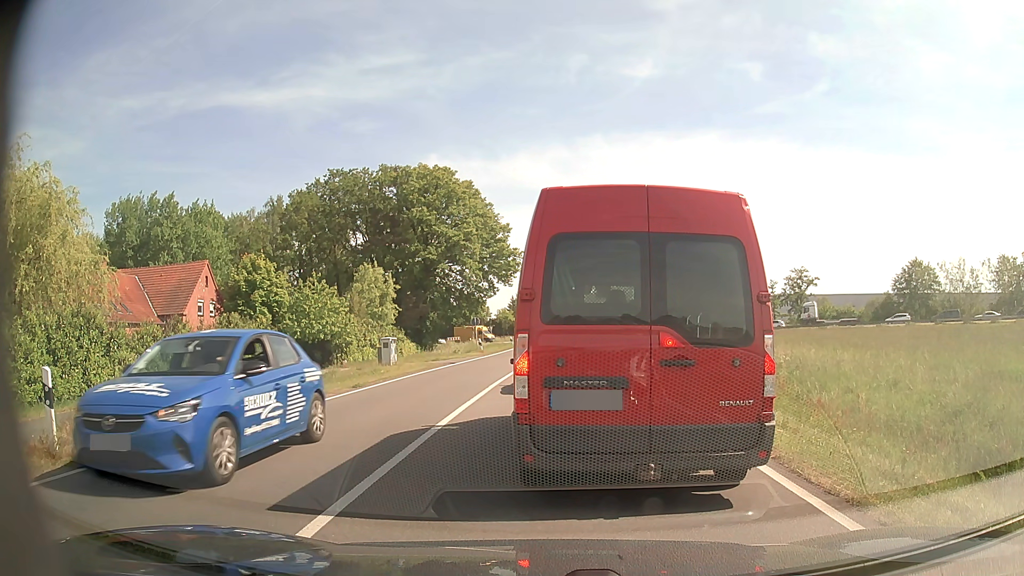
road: tertiary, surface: asphalt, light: Day
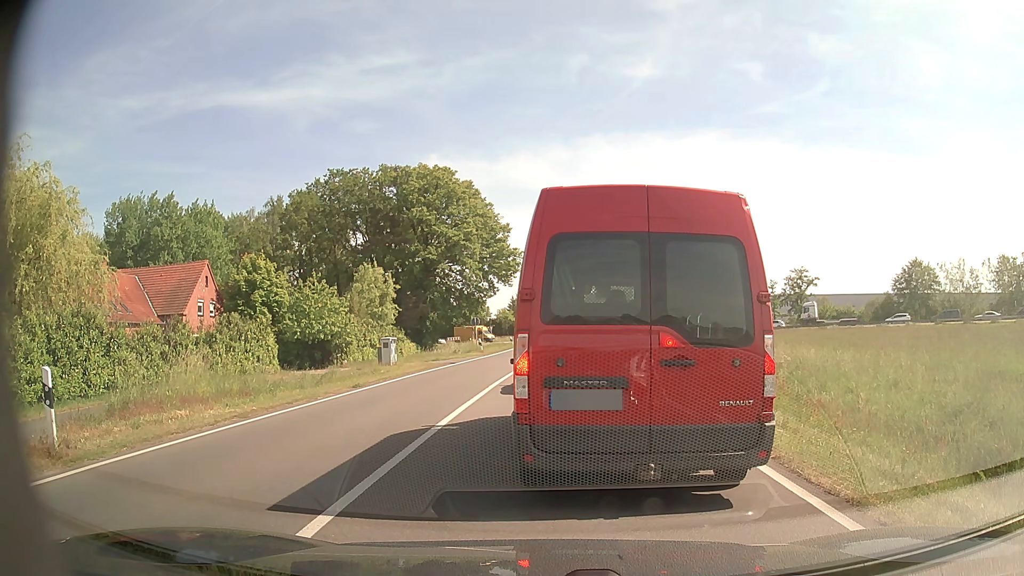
(0.0, 0.0) m; 0°
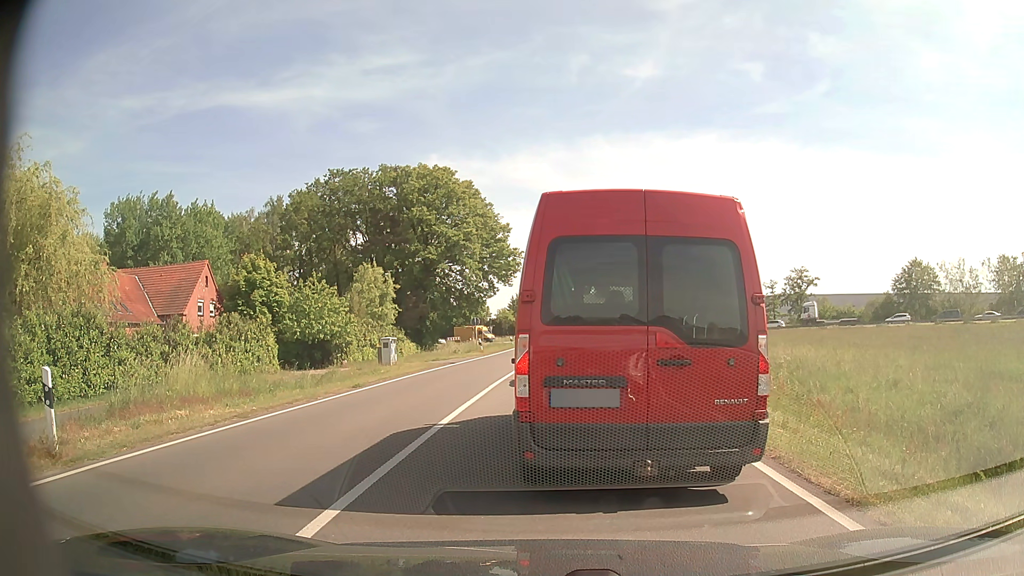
(0.0, 0.0) m; 0°
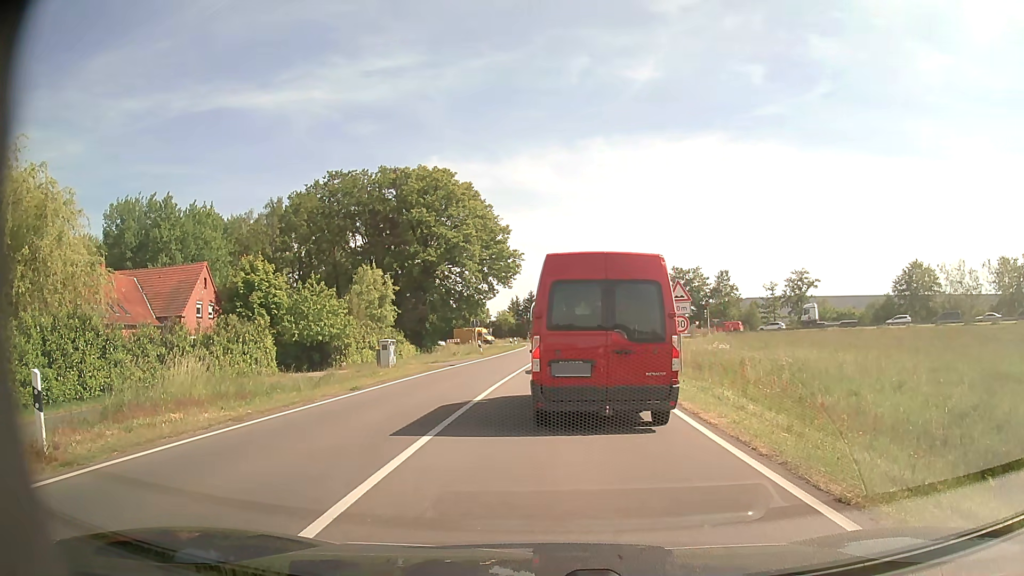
(0.0, +0.2) m; 0°
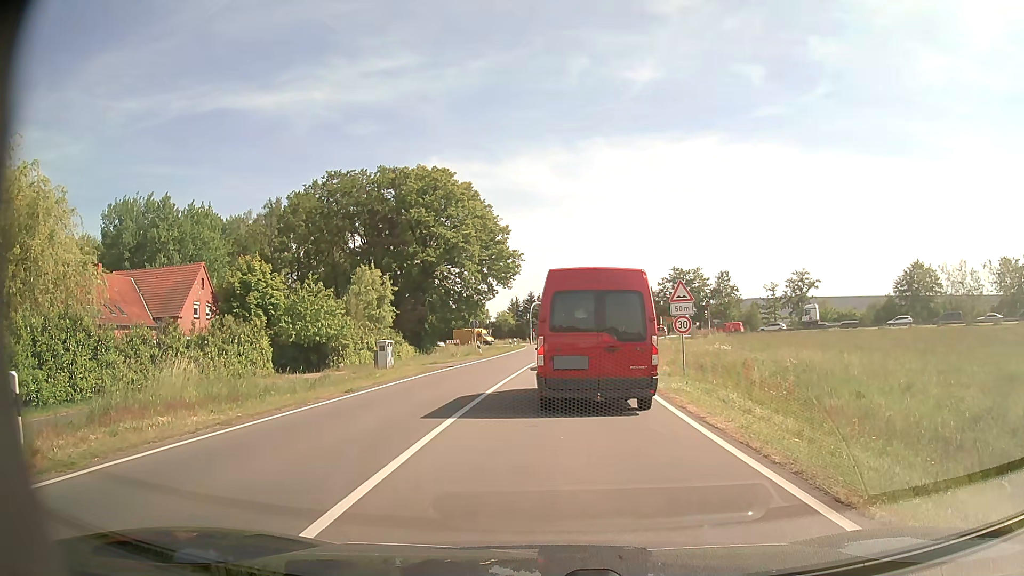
(0.0, +0.5) m; 0°
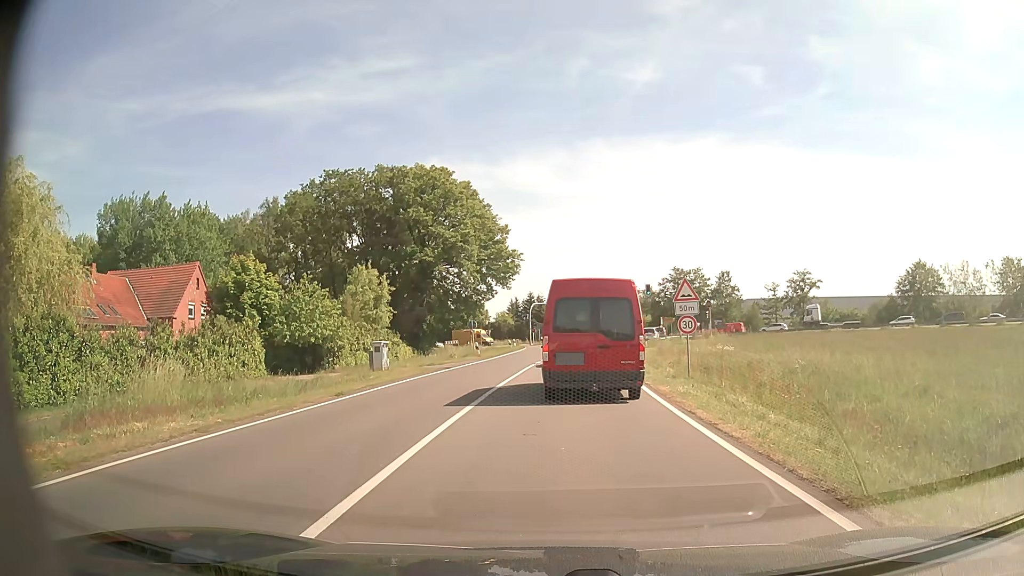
(0.0, +0.9) m; +1°
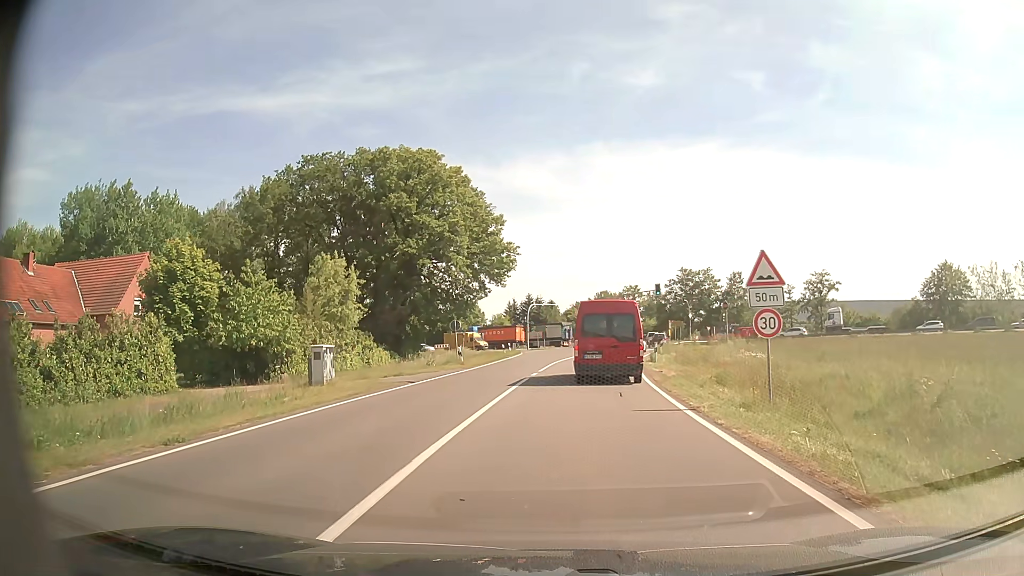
(0.0, +8.5) m; 0°
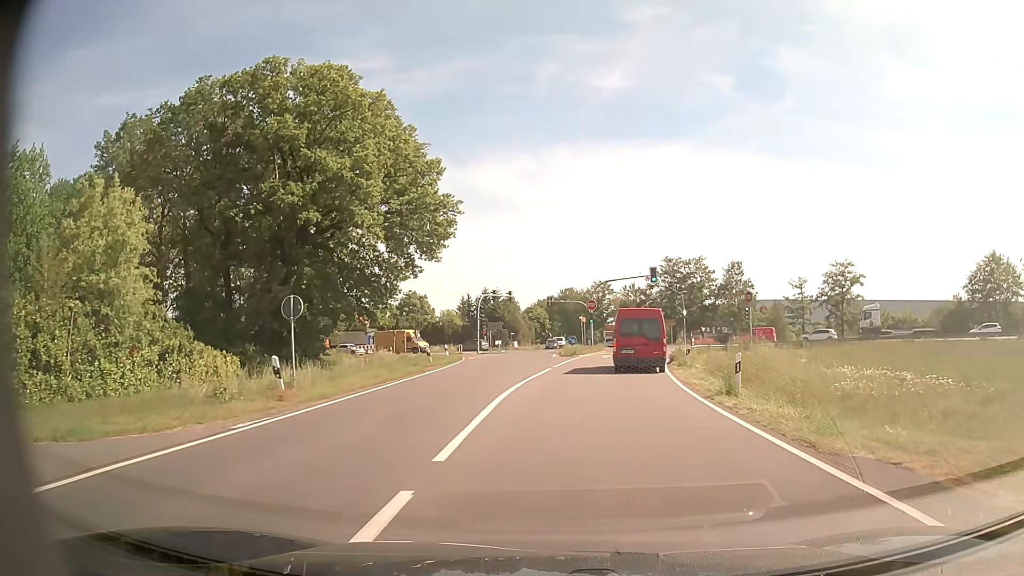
(+0.4, +21.2) m; +3°
(0, +10) (+1, +20) (+2, +30) (+3, +40) (+5, +50) (+7, +59) (+5, +69) (-1, +77) (-9, +84) (-17, +88) m
